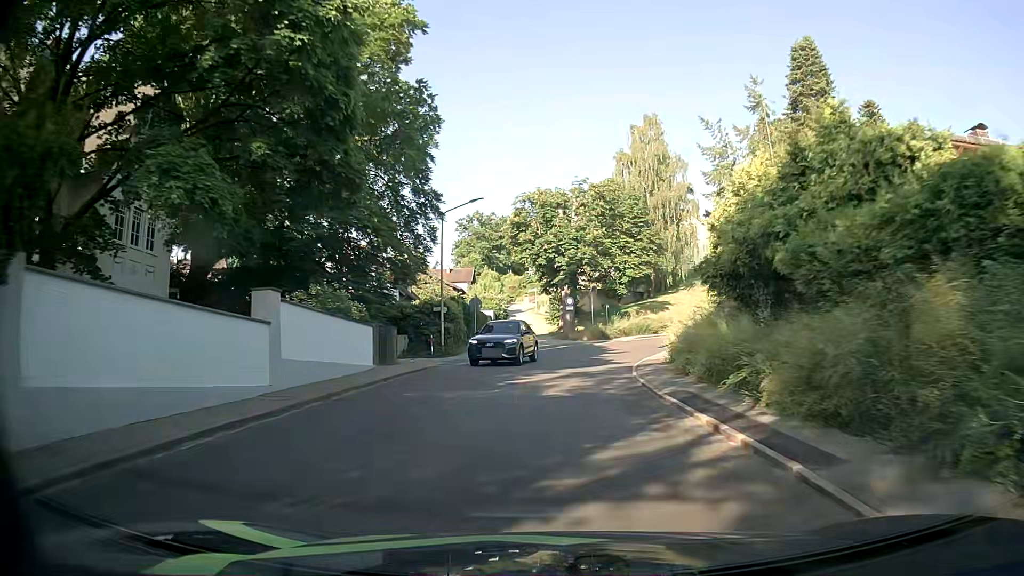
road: tertiary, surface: asphalt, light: Day
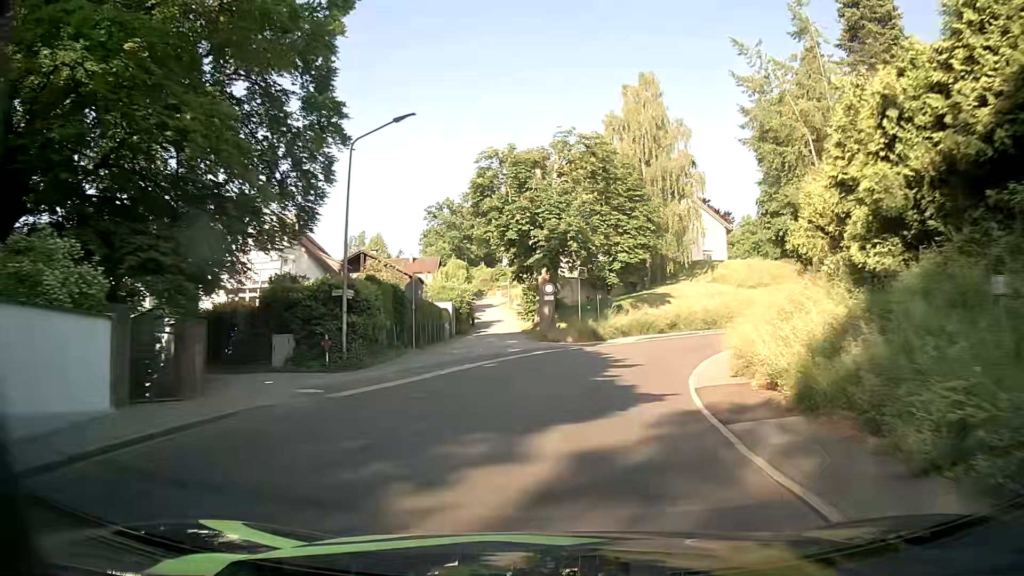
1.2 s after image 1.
(+0.1, +13.2) m; +1°
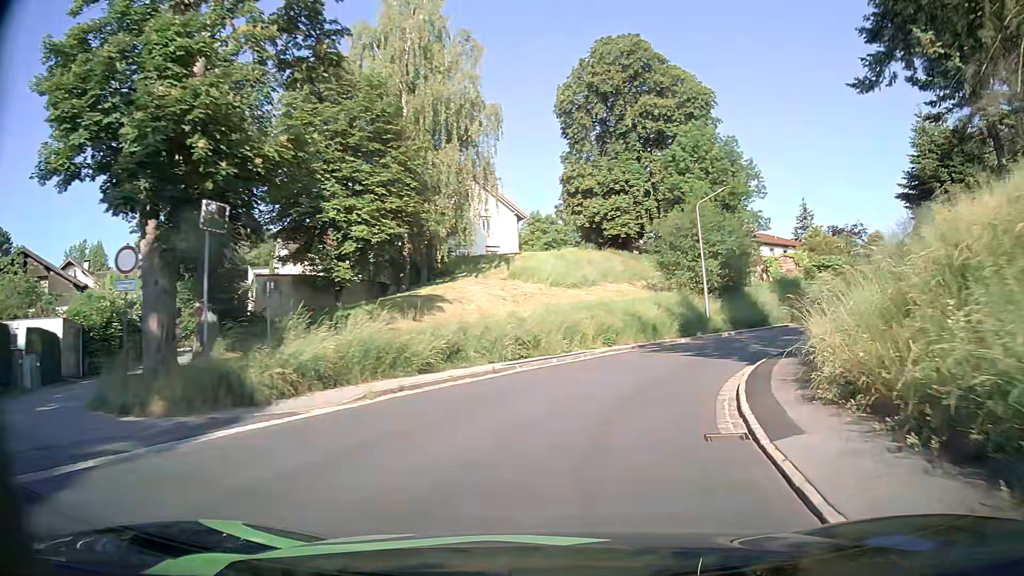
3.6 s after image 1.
(+4.0, +24.1) m; +20°
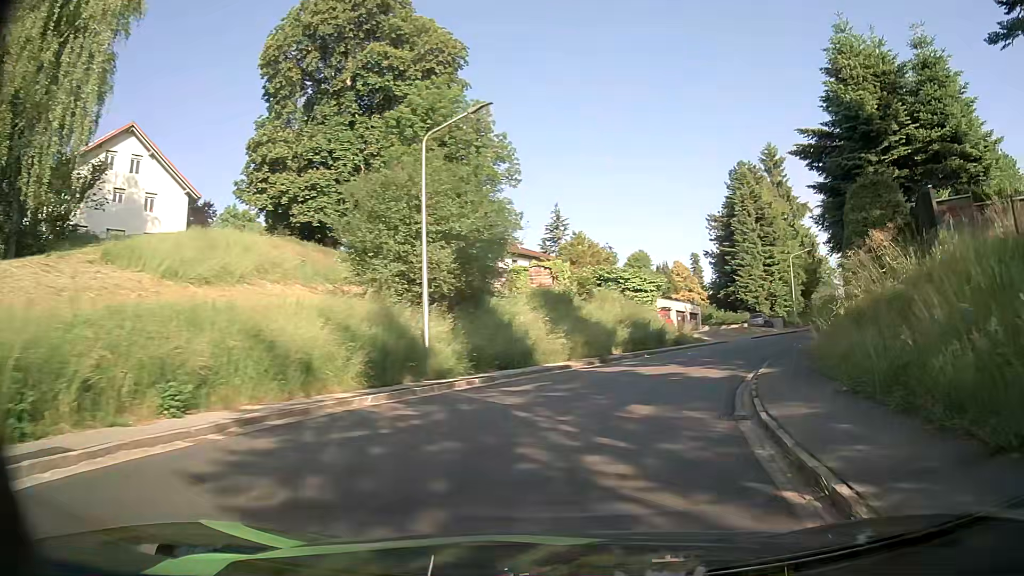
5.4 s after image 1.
(+3.4, +17.6) m; +24°
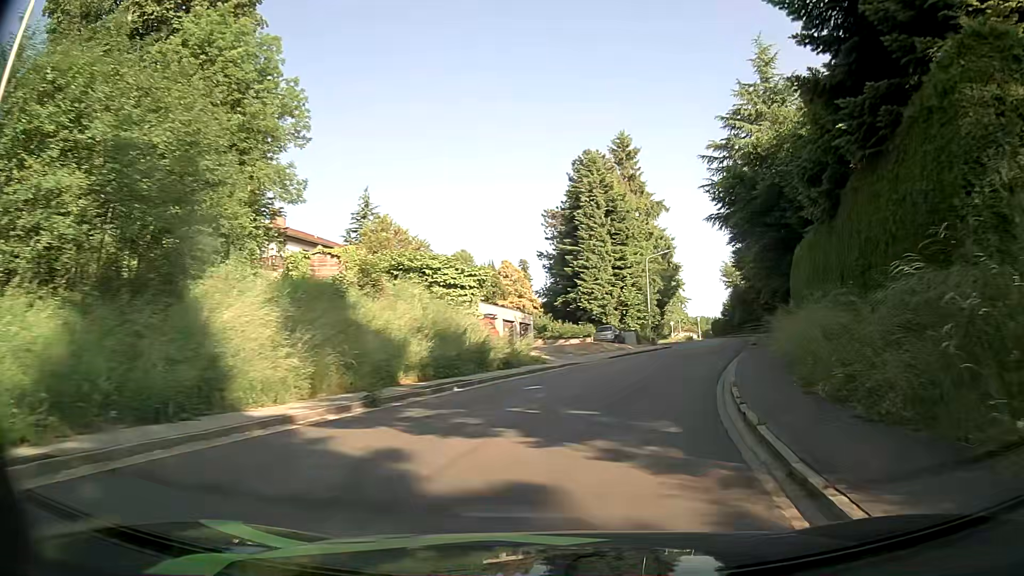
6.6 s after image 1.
(+1.6, +12.3) m; +15°
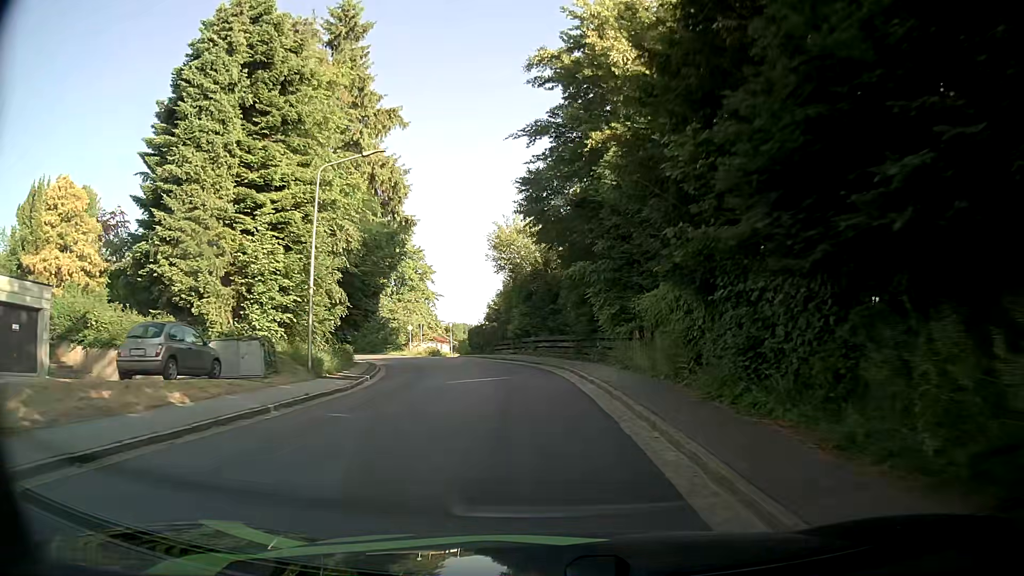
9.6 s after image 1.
(+7.5, +32.4) m; +20°
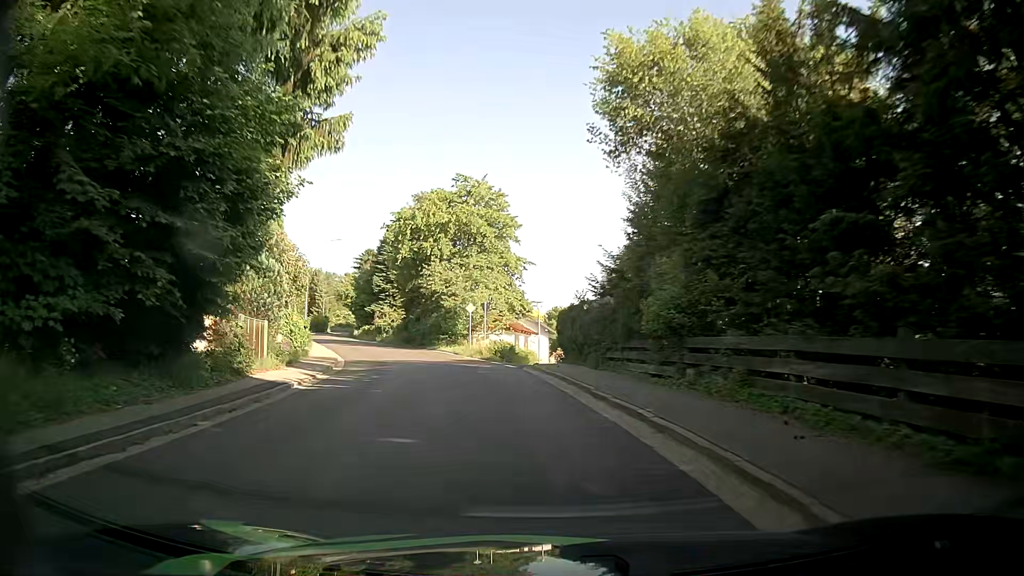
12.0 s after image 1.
(-2.1, +26.6) m; -10°
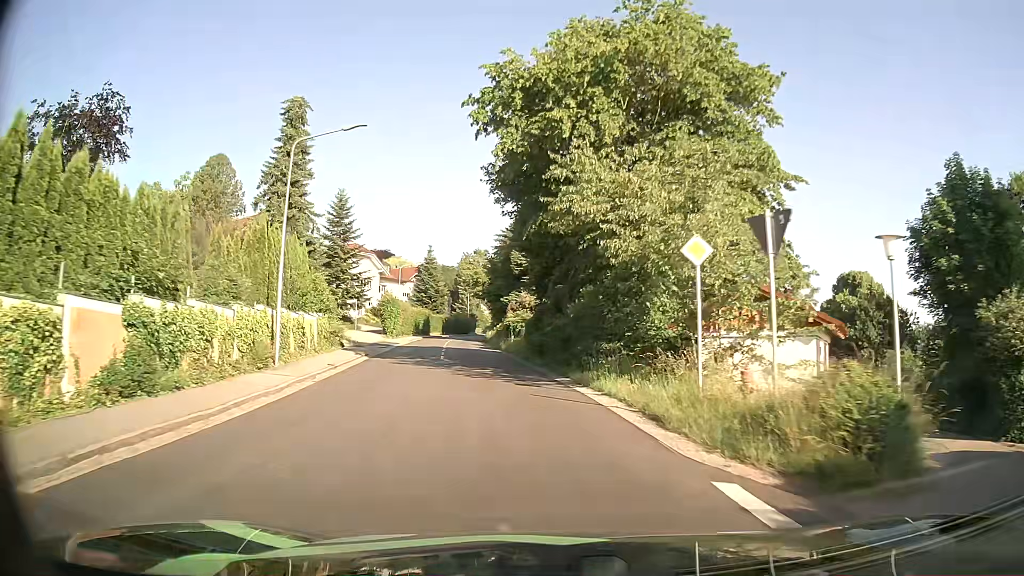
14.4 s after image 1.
(-4.1, +29.1) m; -16°
(0, +10) (-1, +20) (-3, +30) (-4, +40) (-6, +50) (-7, +60) (-8, +69) (-9, +79) (-9, +89) (-8, +99) m
